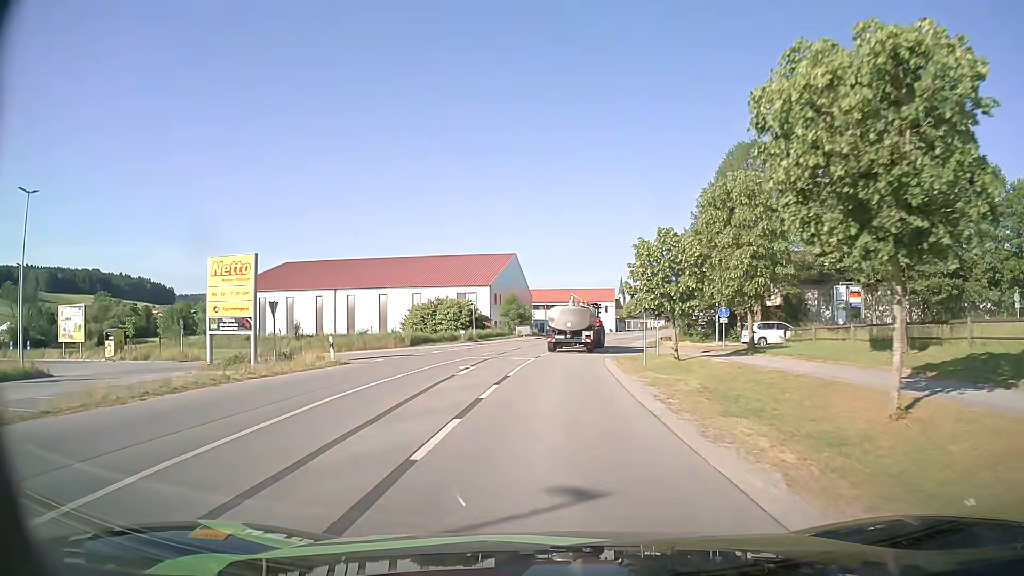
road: secondary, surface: asphalt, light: Day
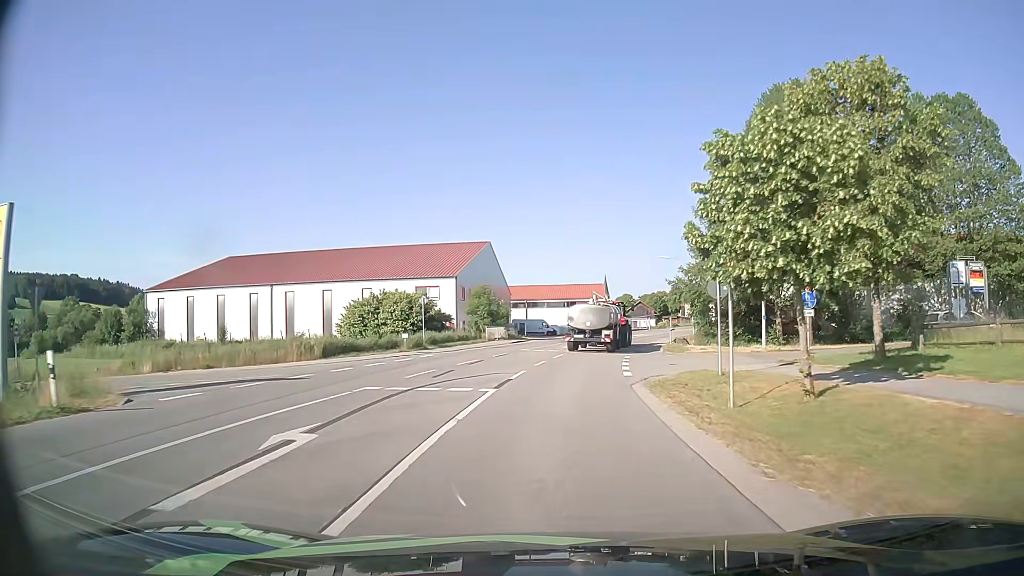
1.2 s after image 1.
(+0.1, +14.8) m; +2°
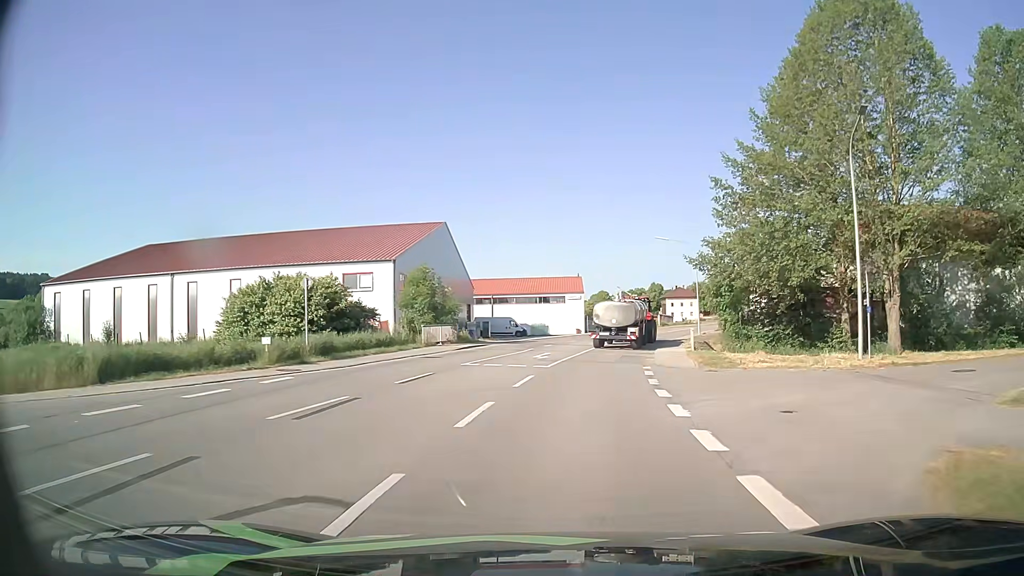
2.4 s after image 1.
(+0.2, +14.8) m; +3°
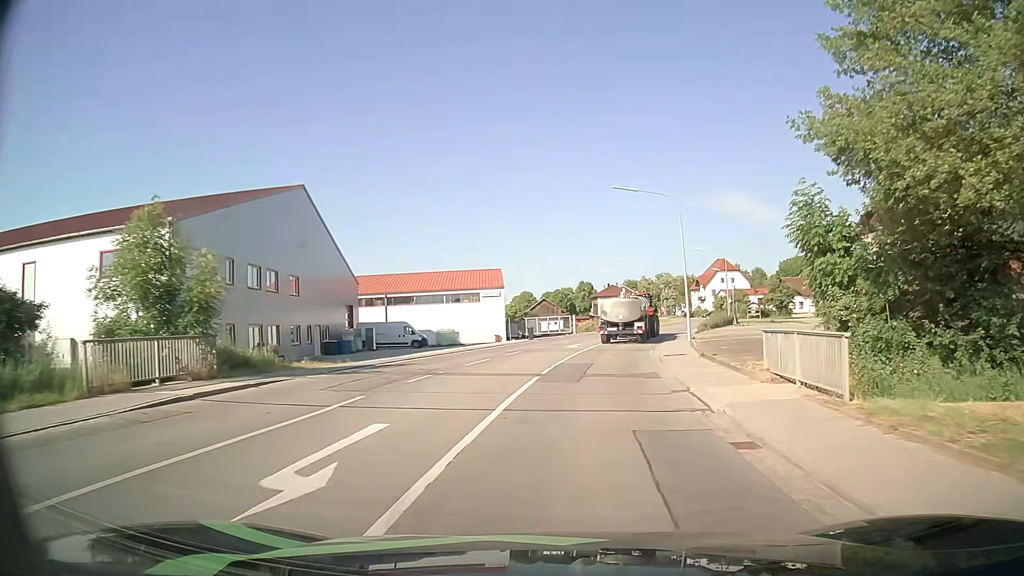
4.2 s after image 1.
(+0.8, +21.5) m; +6°
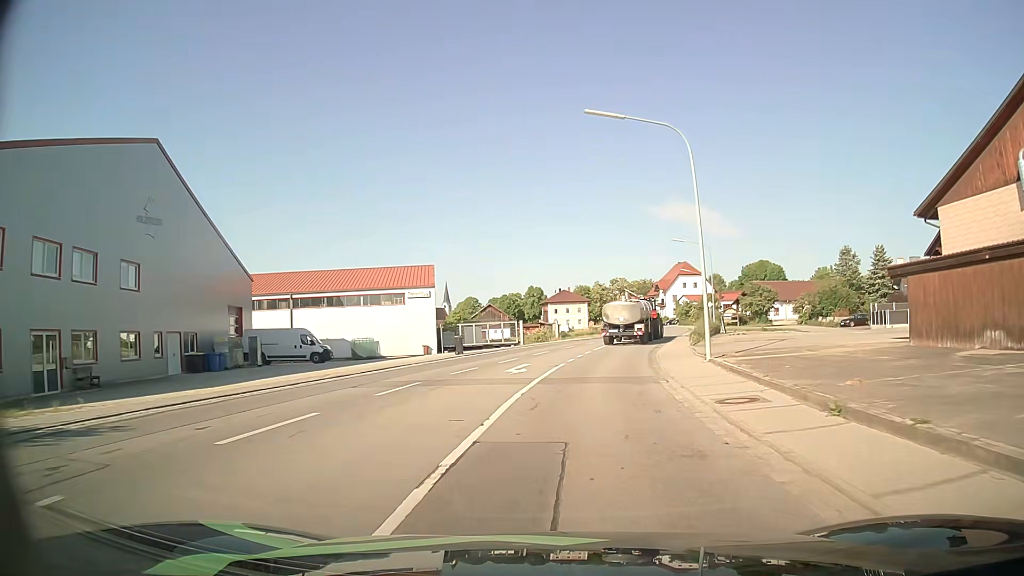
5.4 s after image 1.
(+0.5, +14.0) m; +5°
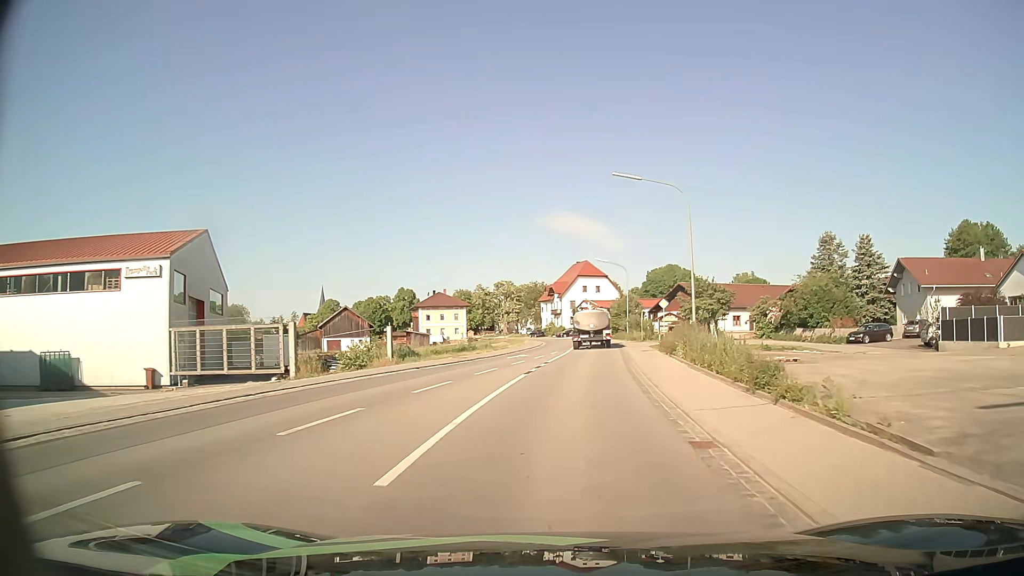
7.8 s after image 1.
(+2.3, +28.1) m; +10°
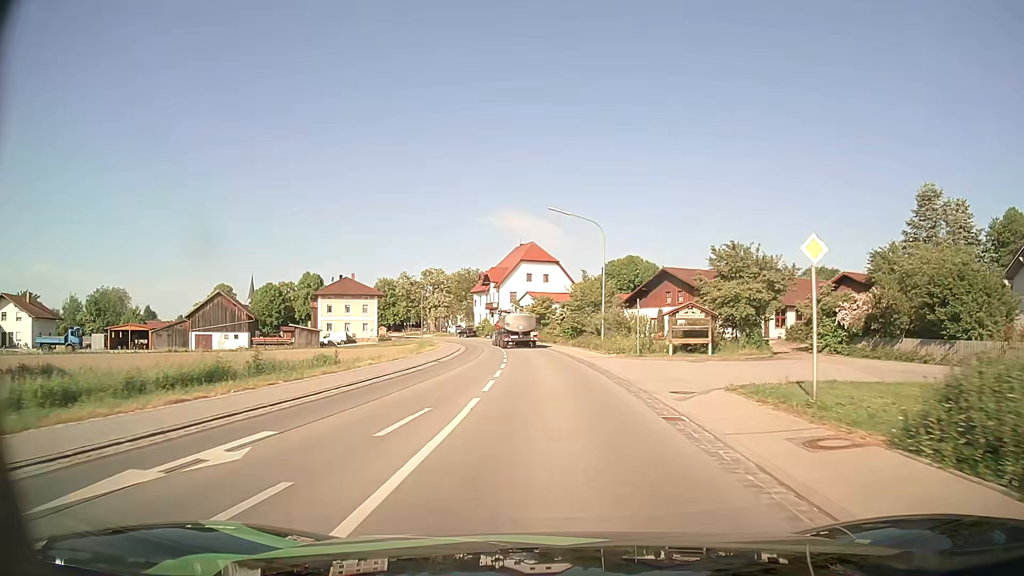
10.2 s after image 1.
(+1.4, +29.1) m; +5°
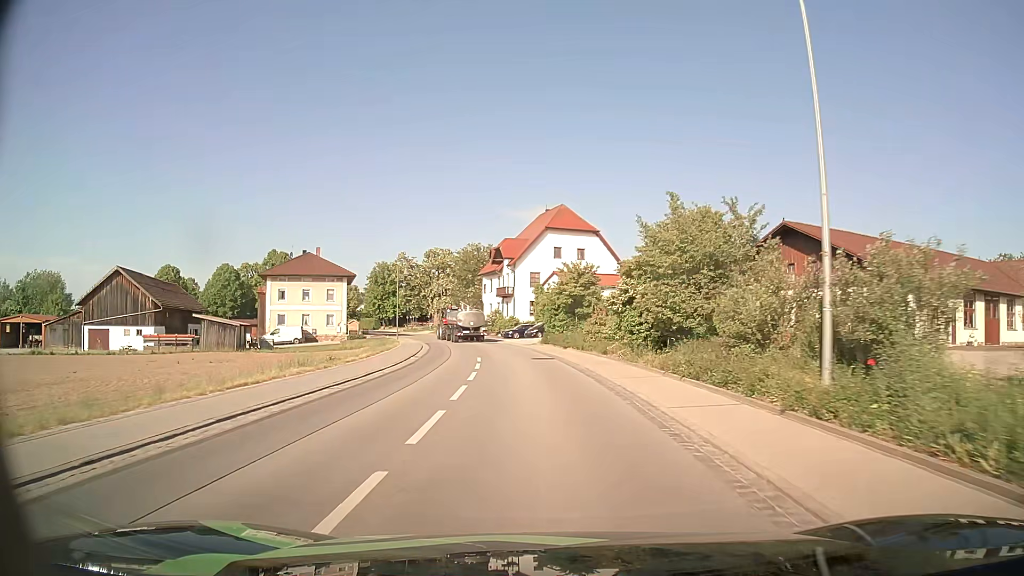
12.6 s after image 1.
(-0.3, +29.6) m; -2°
(0, +10) (-1, +20) (-2, +30) (-3, +40) (-4, +50) (-7, +59) (-9, +69) (-13, +79) (-16, +88) (-20, +97) m
